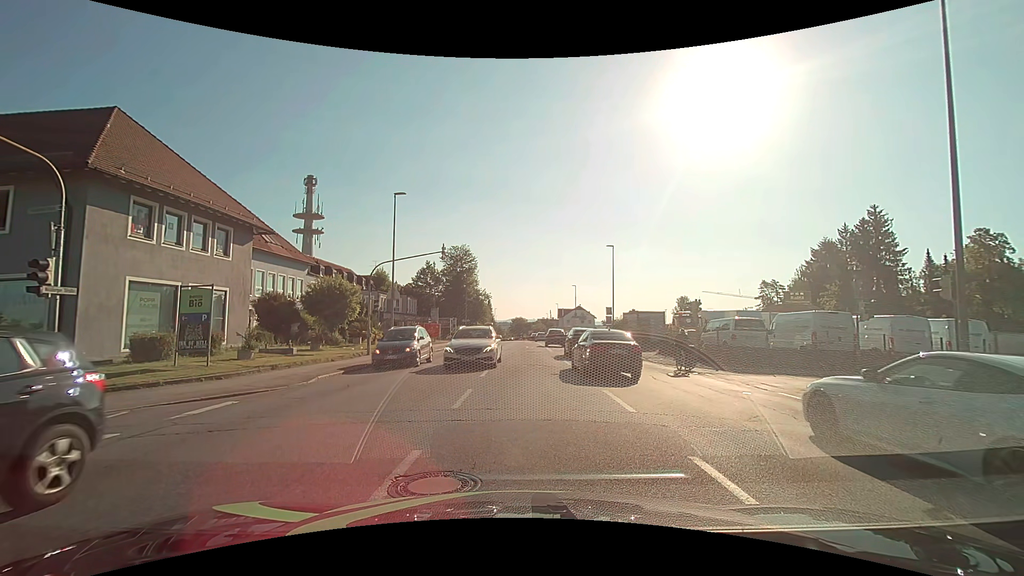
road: tertiary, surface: asphalt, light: Day
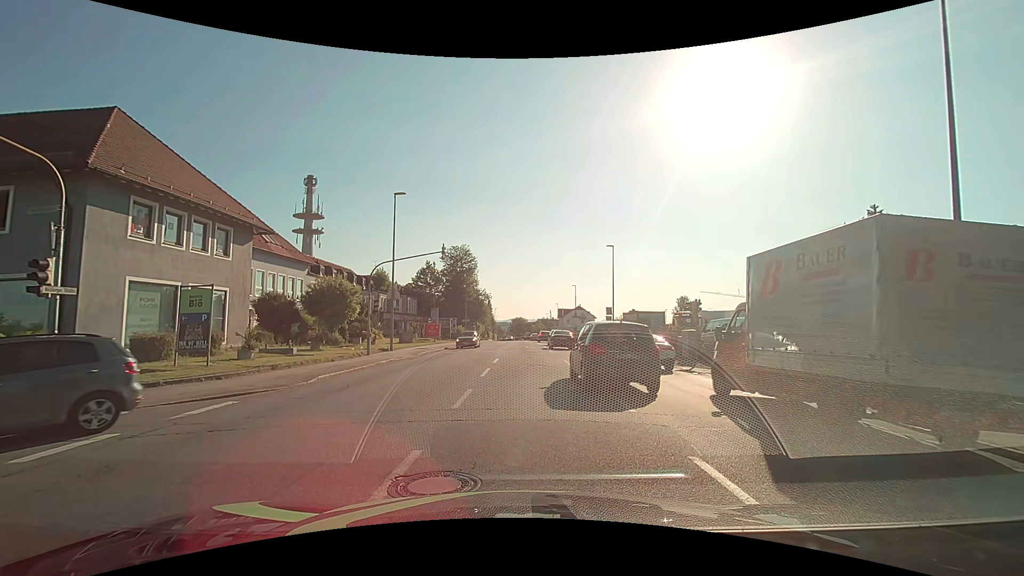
(0.0, 0.0) m; 0°
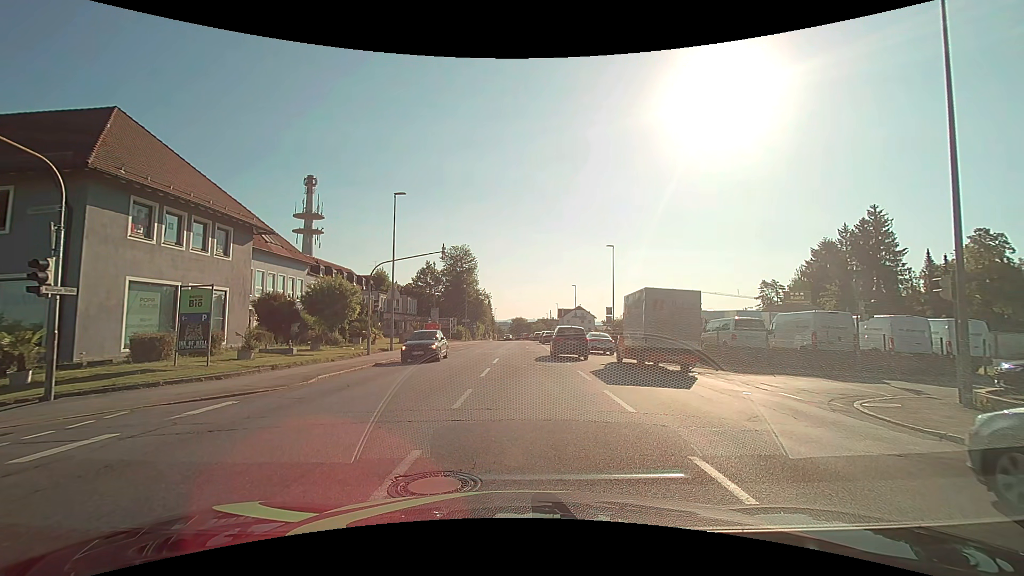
(0.0, 0.0) m; 0°
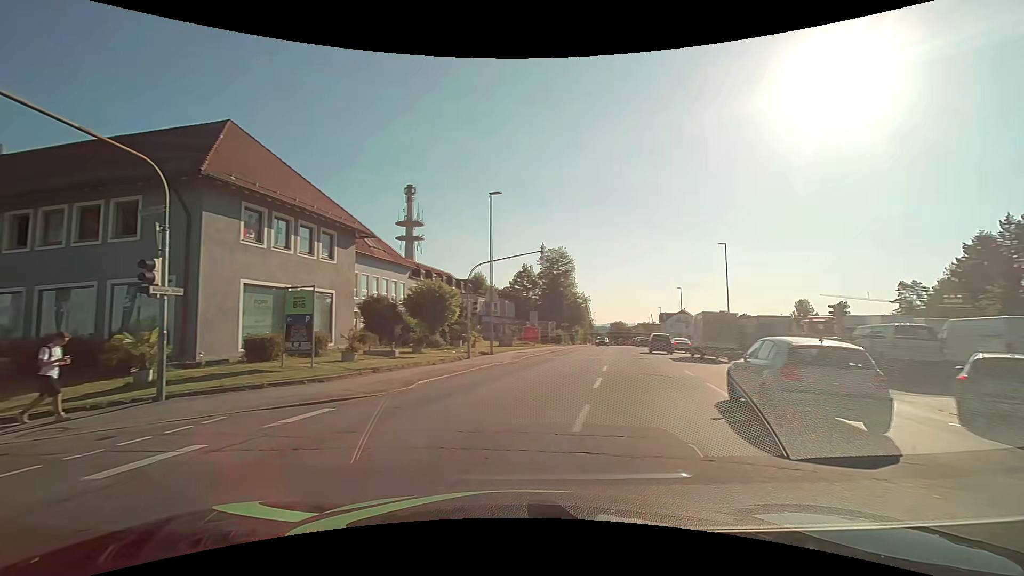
(-0.1, +2.0) m; -9°
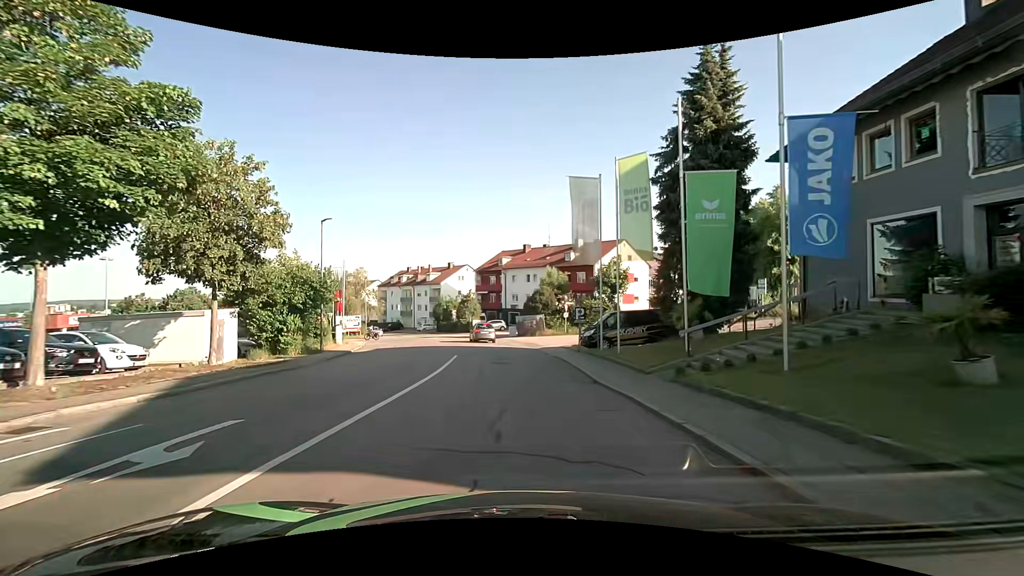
(-14.2, +8.2) m; -81°
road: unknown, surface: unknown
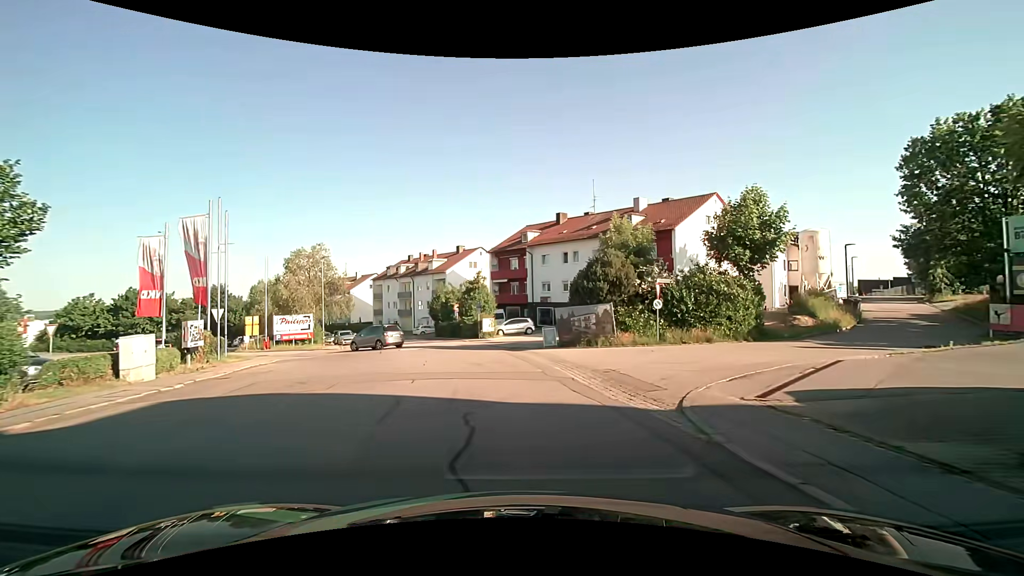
(-1.0, +23.0) m; -3°
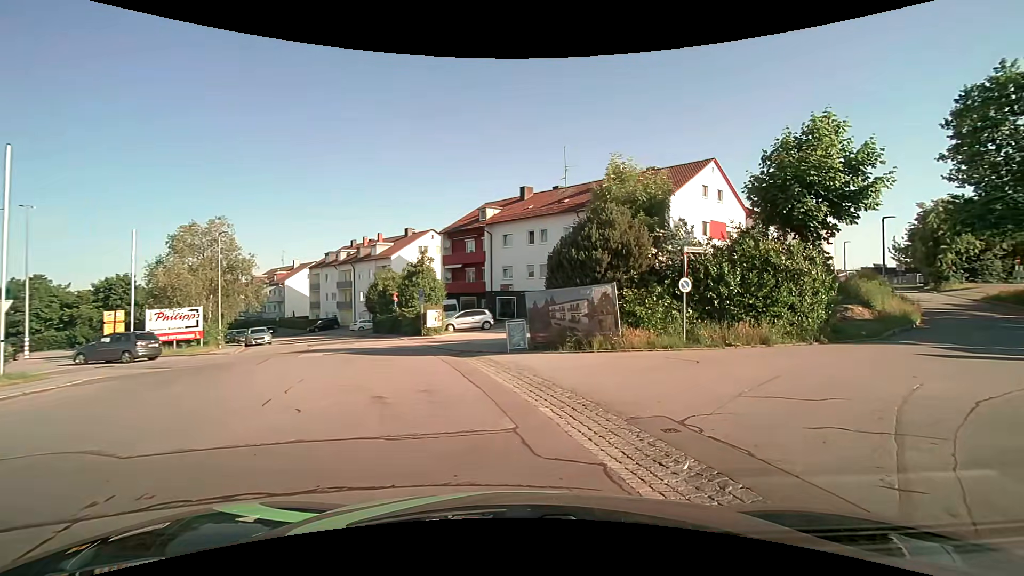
(0.0, +8.2) m; +4°
